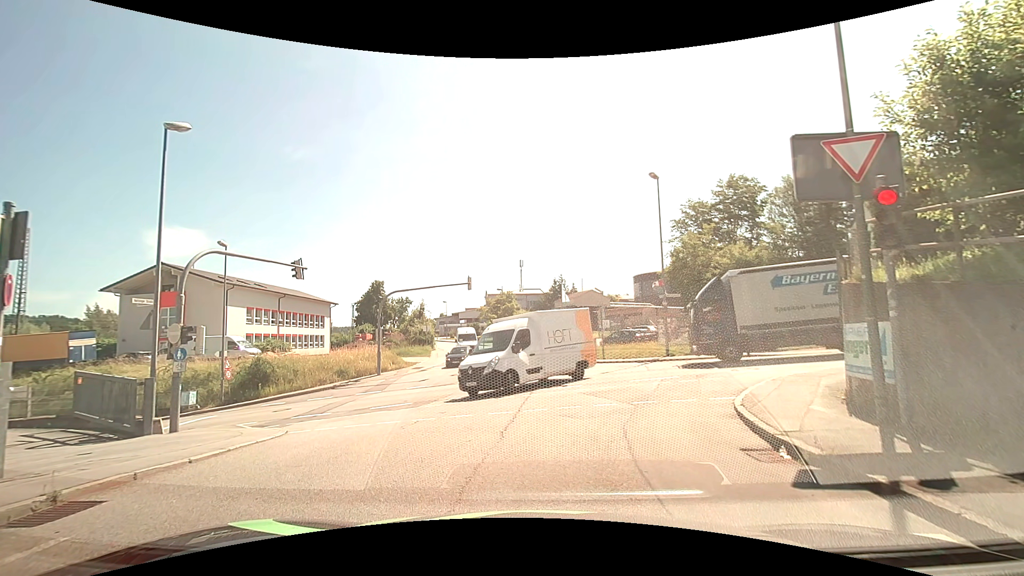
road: residential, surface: asphalt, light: Day
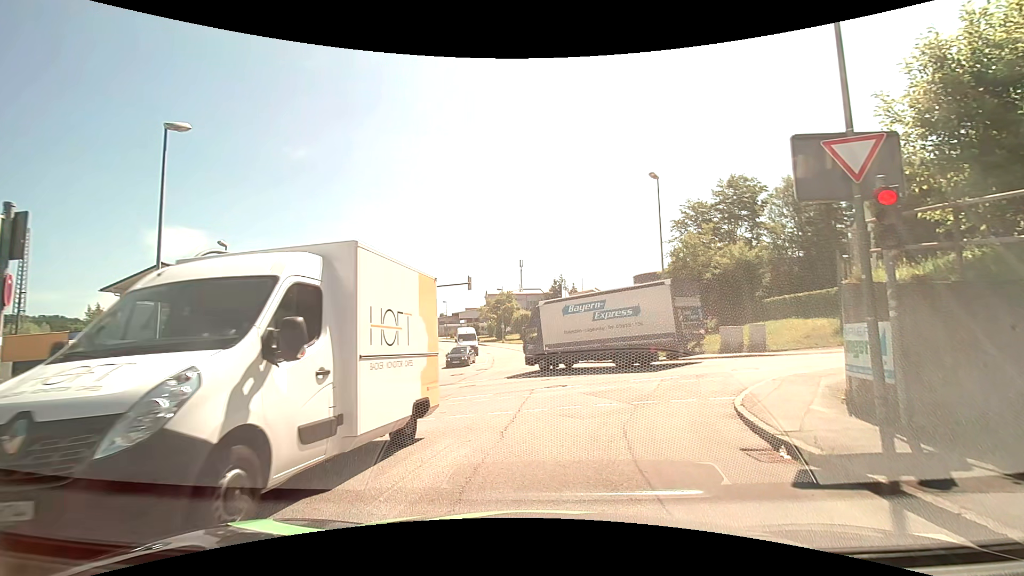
(0.0, 0.0) m; 0°
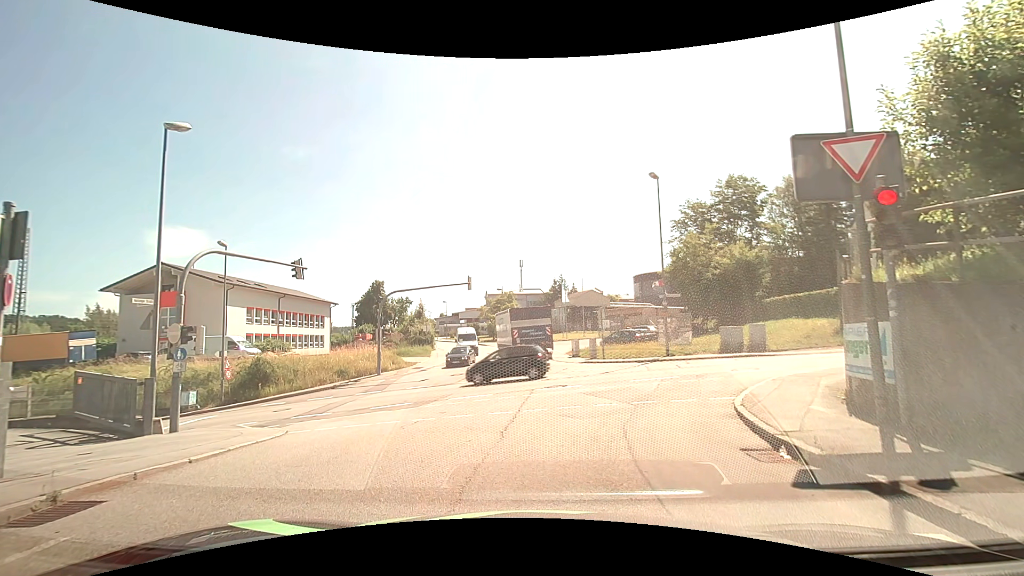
(0.0, 0.0) m; 0°
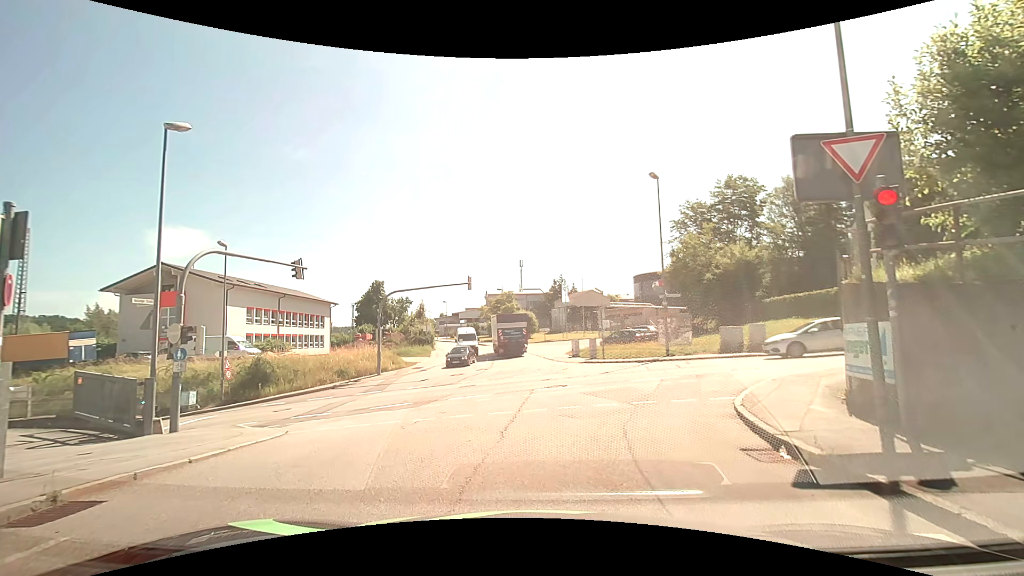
(0.0, 0.0) m; 0°
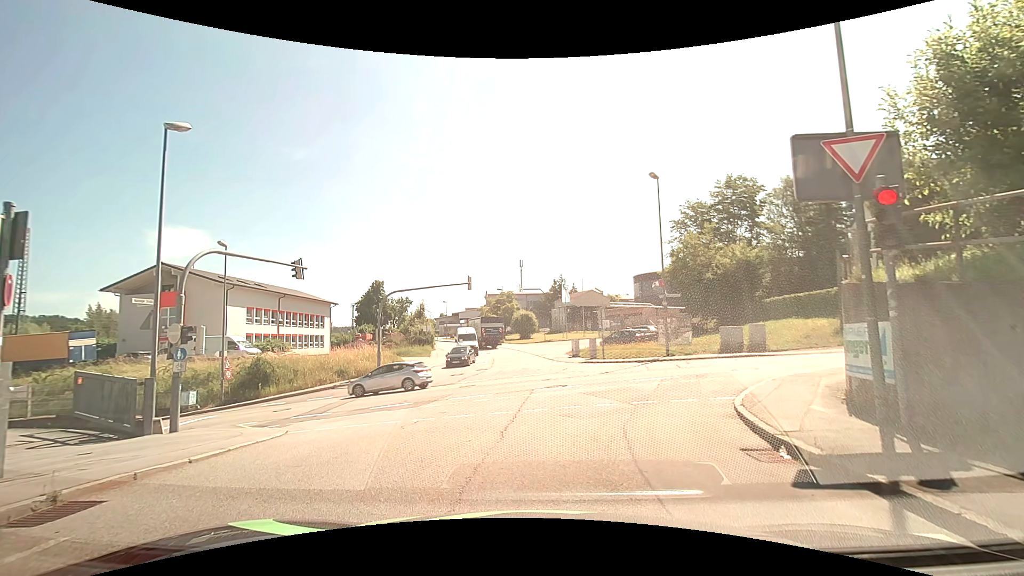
(0.0, 0.0) m; 0°
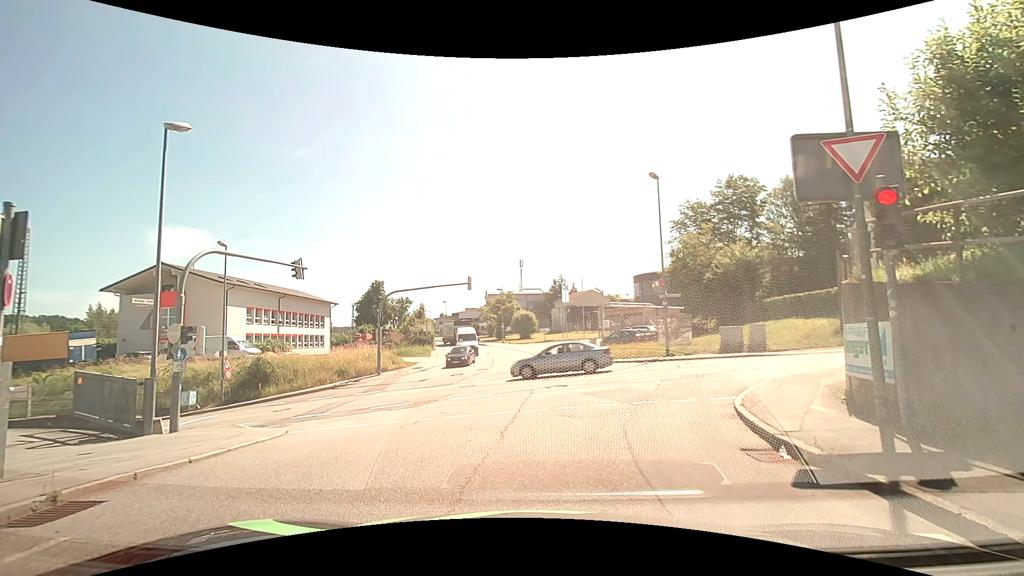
(0.0, 0.0) m; 0°
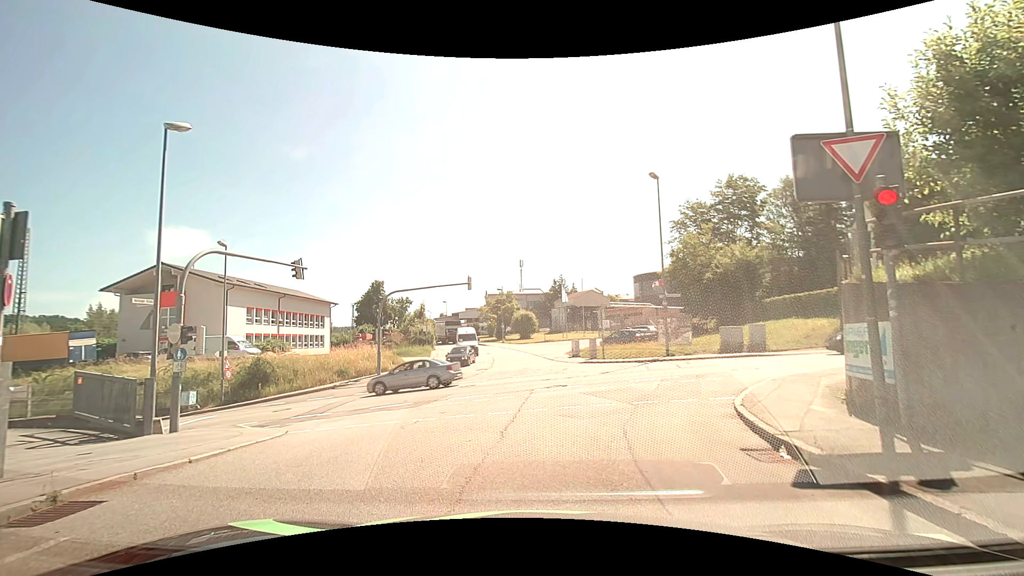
(0.0, 0.0) m; 0°
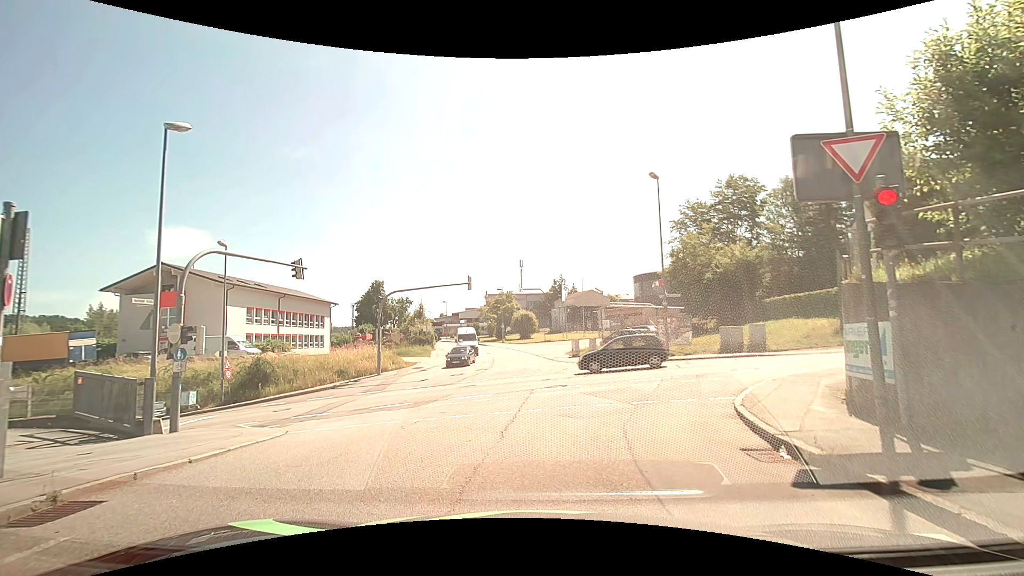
(0.0, 0.0) m; 0°
